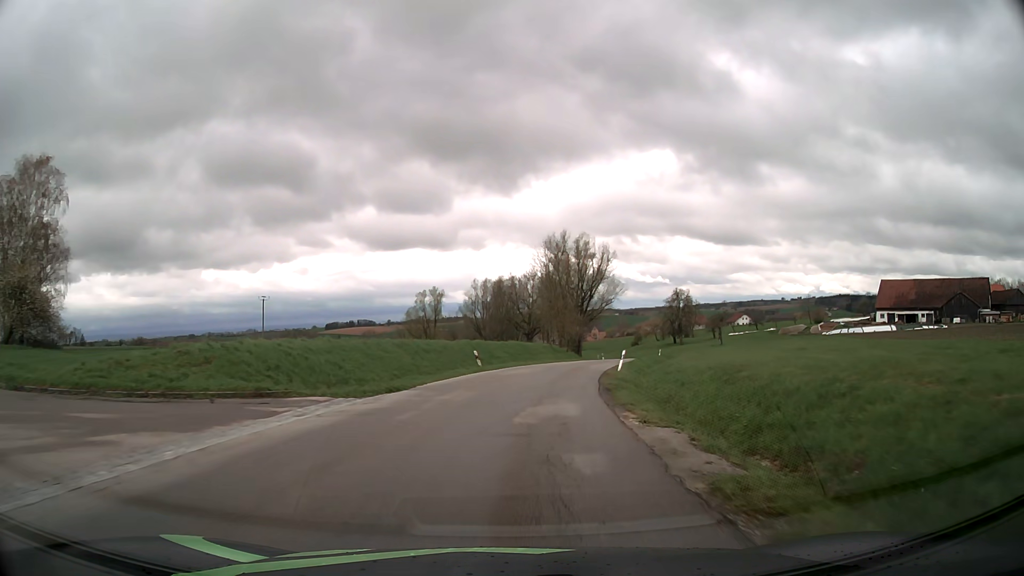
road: tertiary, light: Day
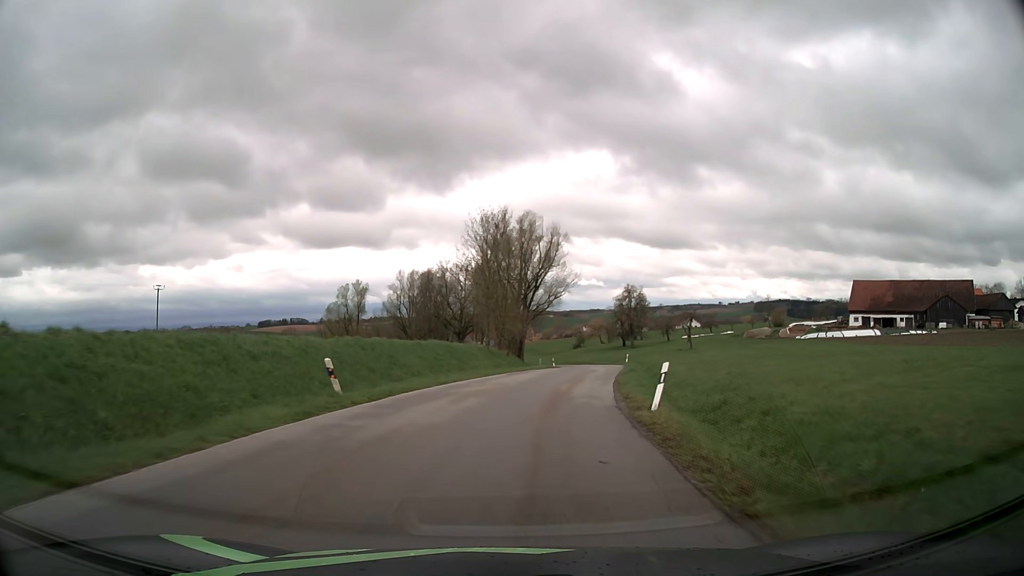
(+0.8, +18.5) m; +6°
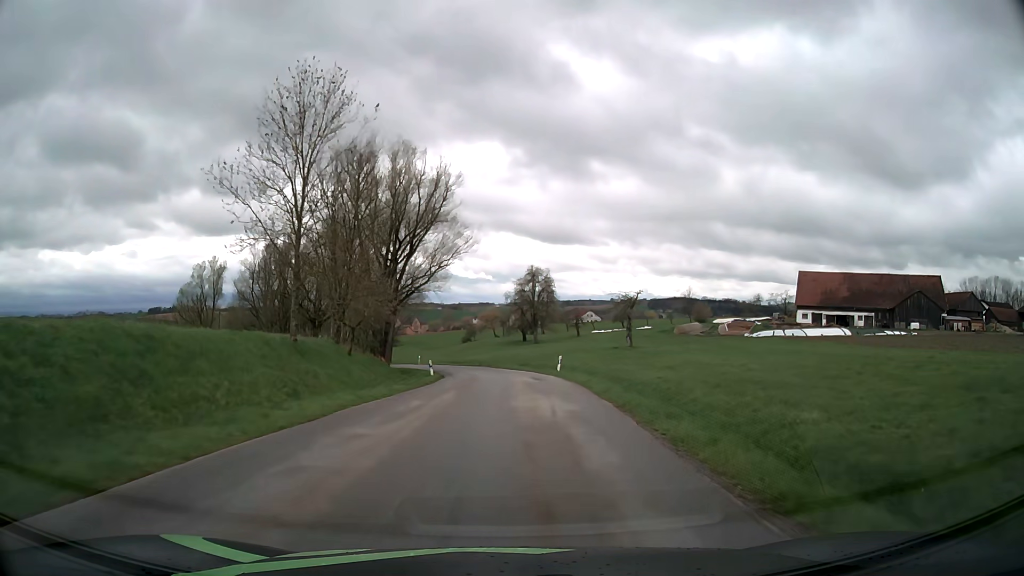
(+2.2, +27.3) m; +9°
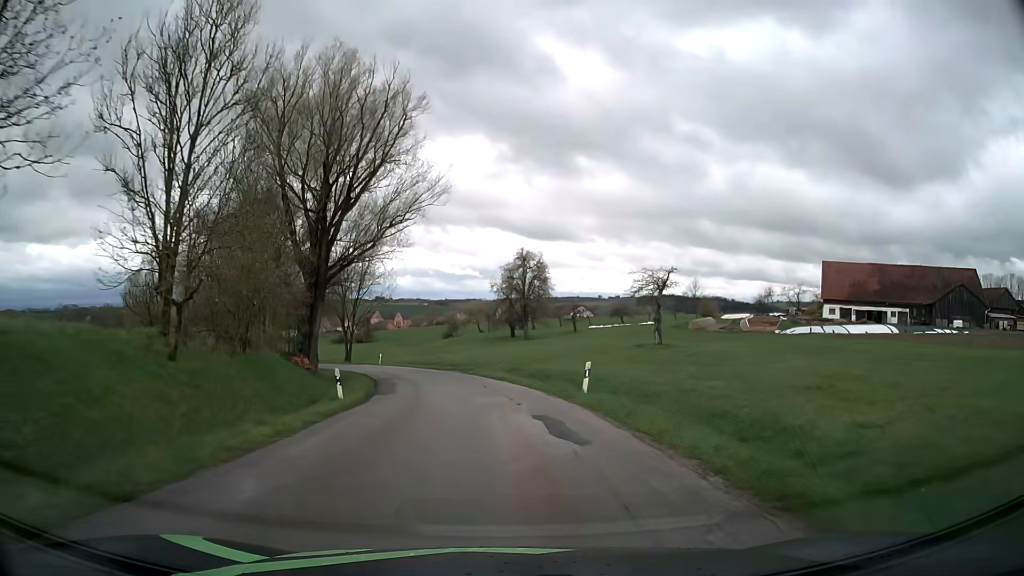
(+0.4, +18.1) m; +2°
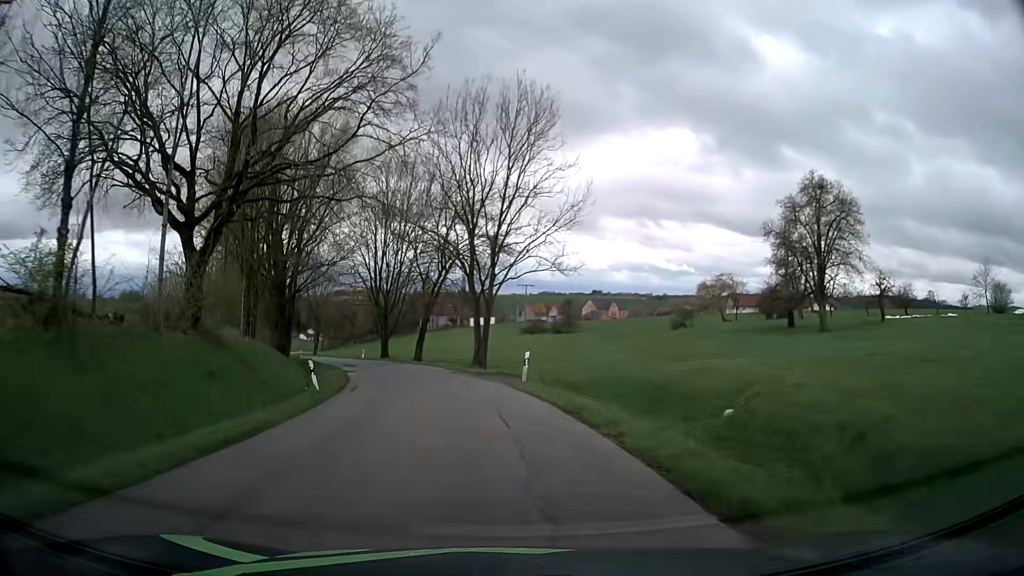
(-5.2, +44.9) m; -18°
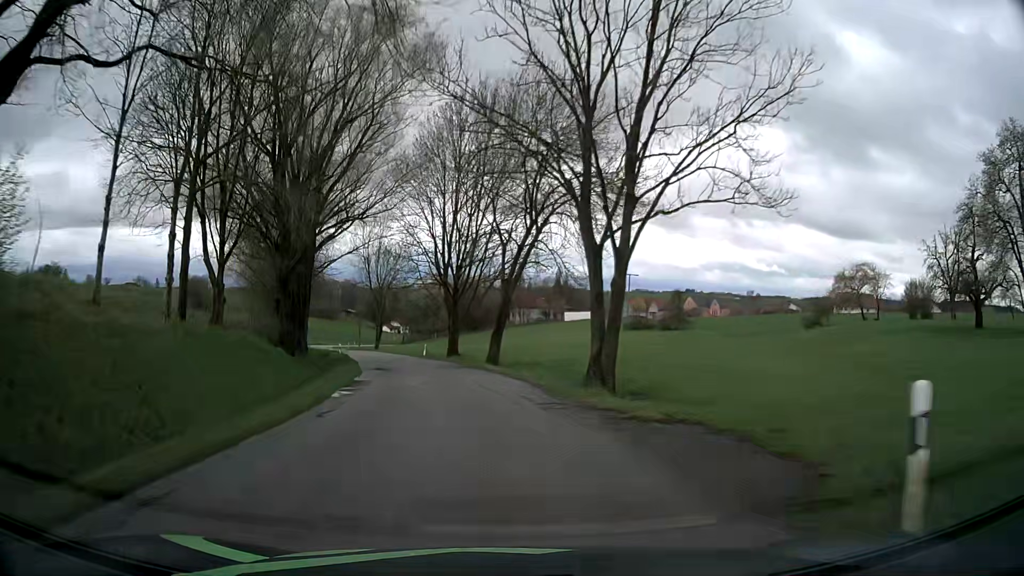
(-1.3, +18.3) m; -8°
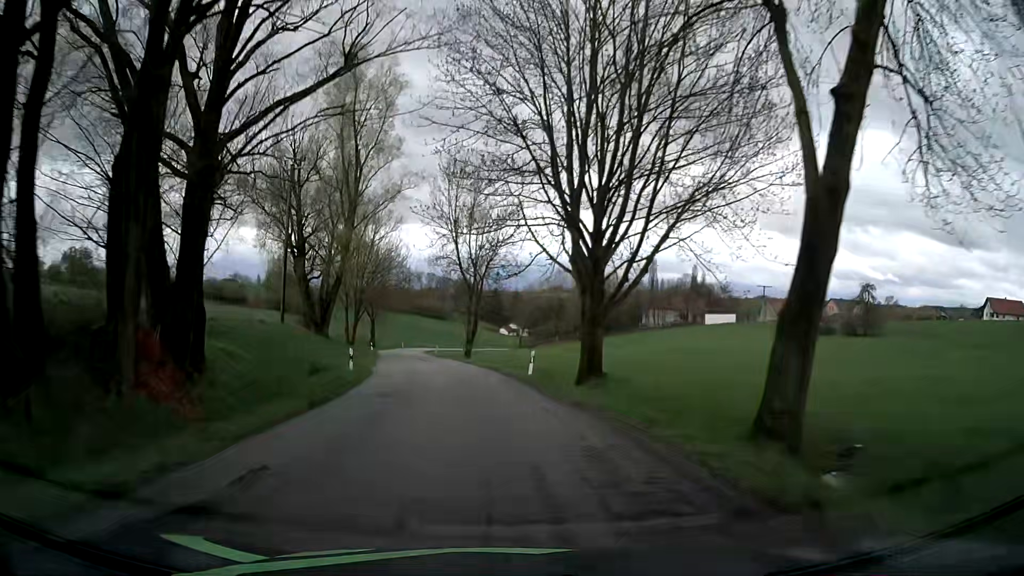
(-2.5, +27.7) m; -10°
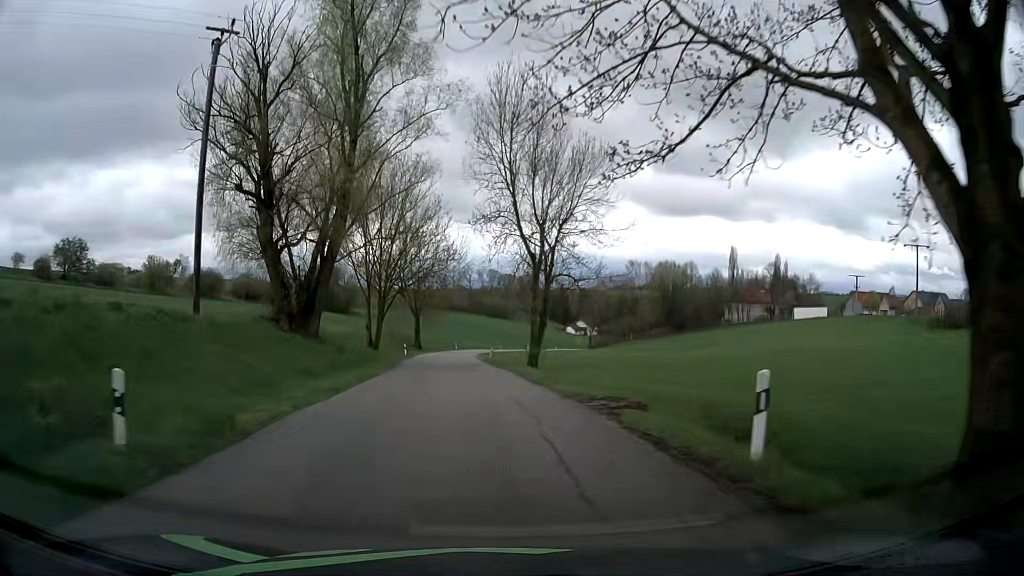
(-0.9, +18.8) m; -5°
(0, +10) (-1, +20) (-2, +30) (-3, +40) (-4, +50) (-5, +60) (-6, +70) (-6, +80) (-6, +90) (-6, +100) m
